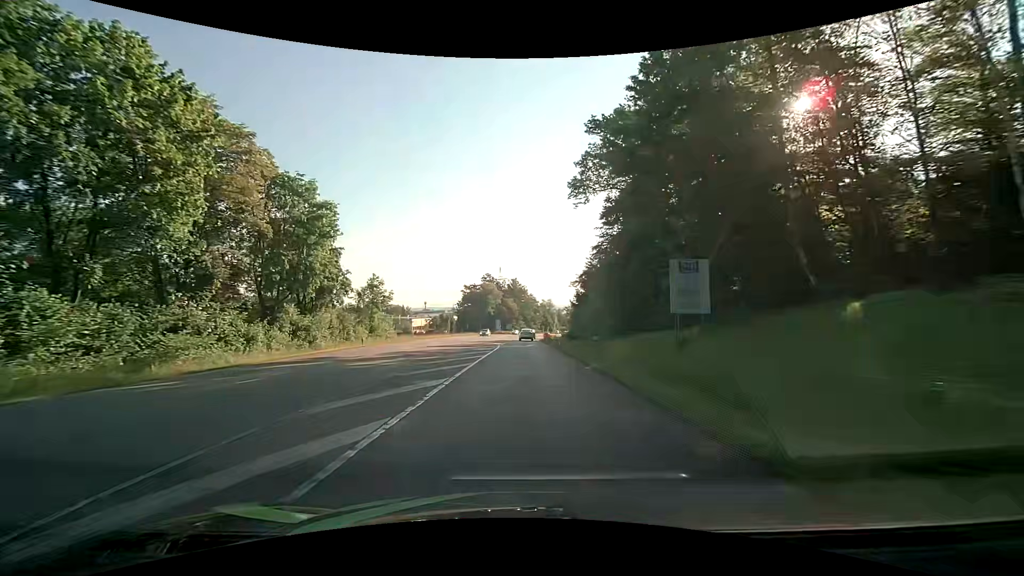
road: secondary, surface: asphalt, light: Day
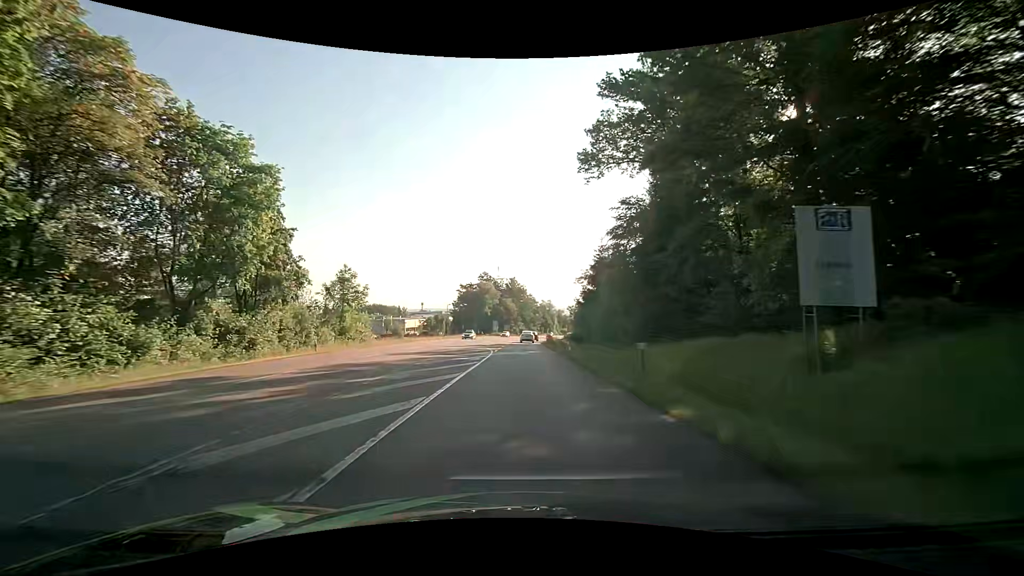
(0.0, +9.2) m; 0°
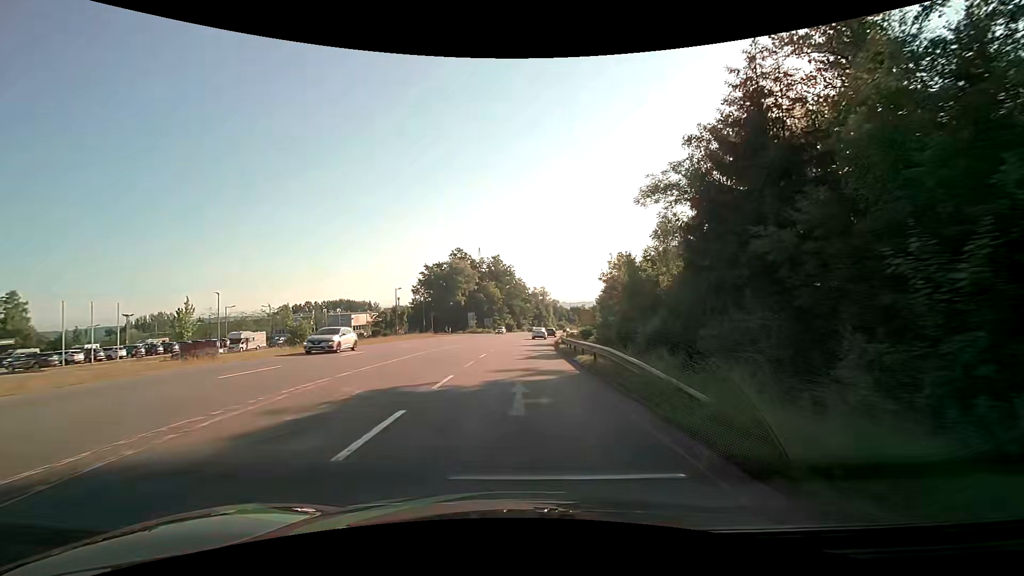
(+0.5, +46.0) m; +1°
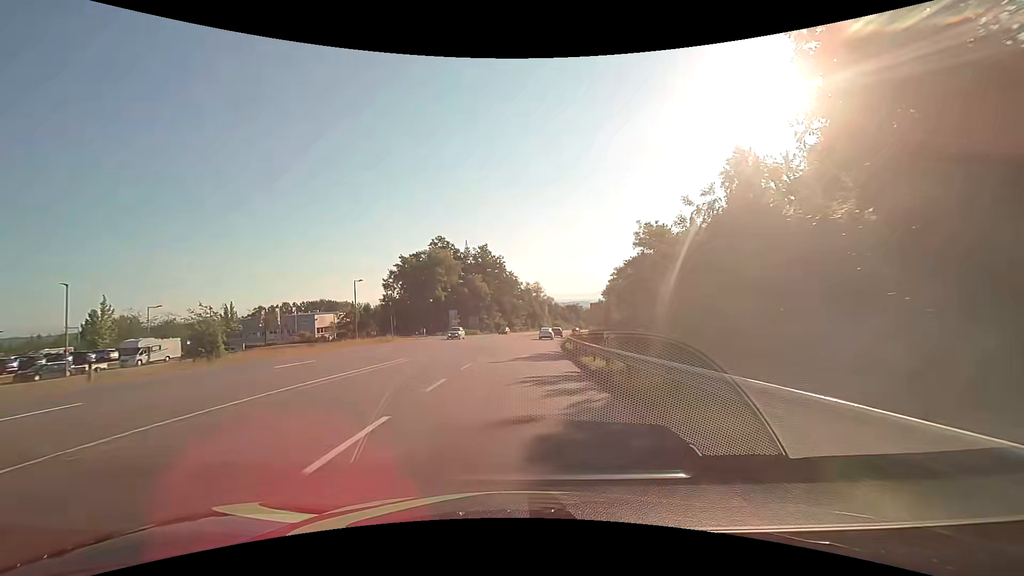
(+0.2, +18.3) m; +1°
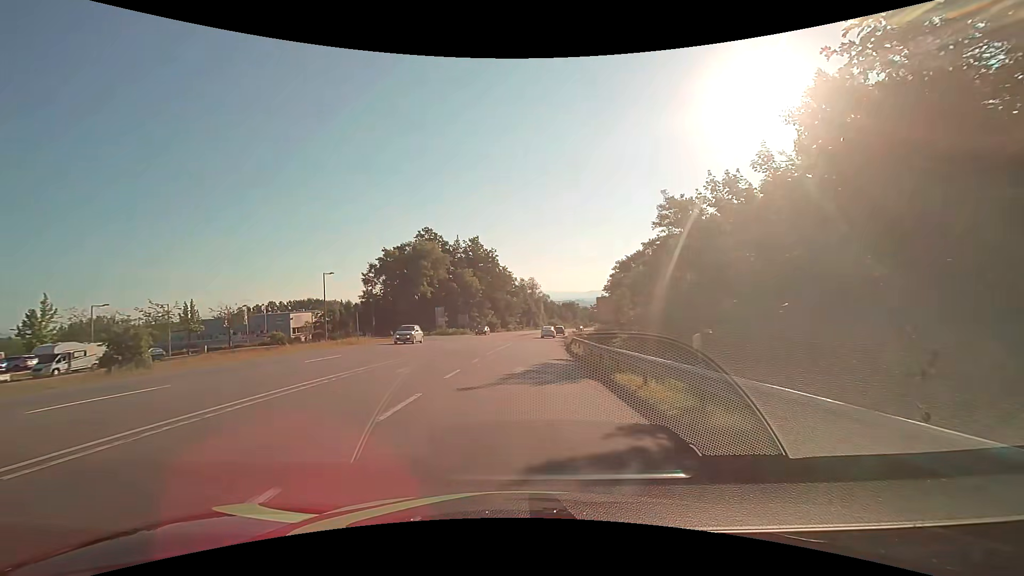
(0.0, +9.2) m; 0°
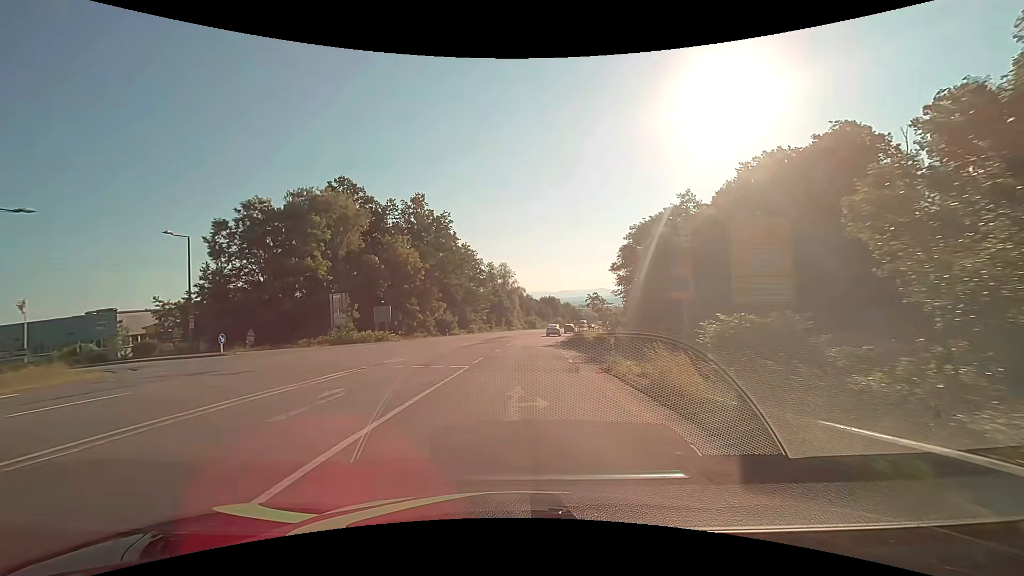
(+1.1, +36.7) m; +4°
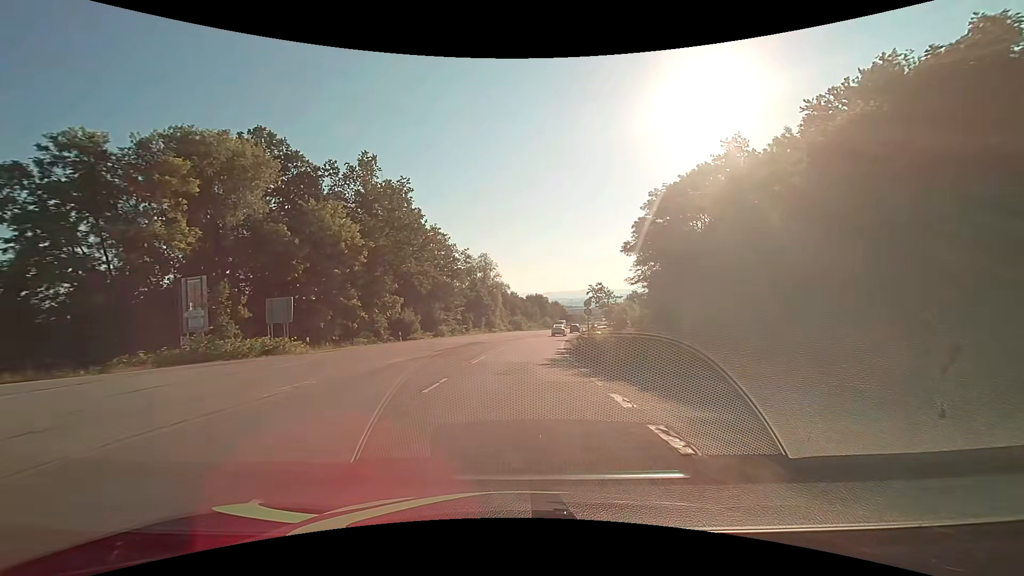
(+0.2, +18.3) m; +2°
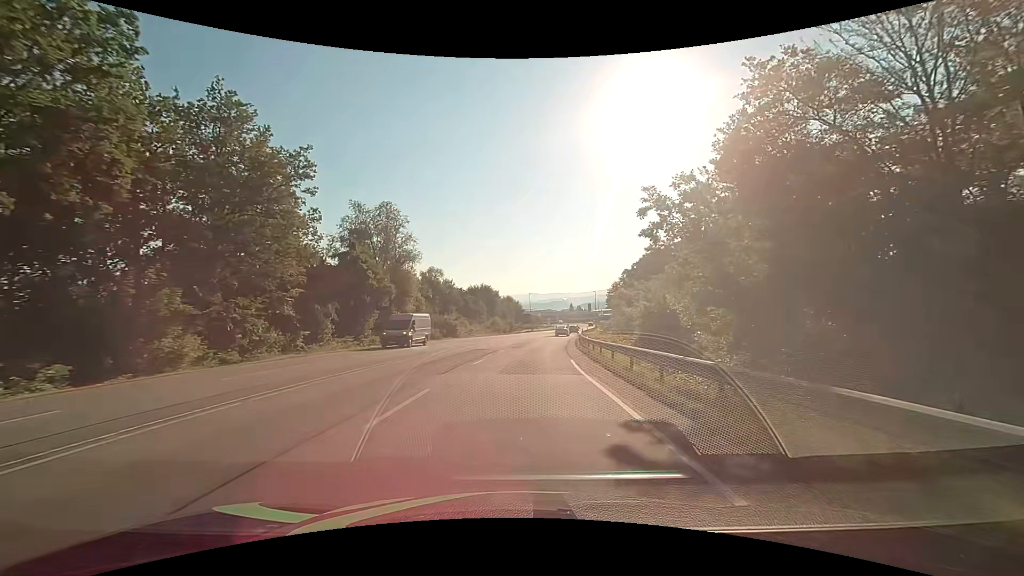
(+2.1, +45.5) m; +5°
(0, +10) (+1, +20) (+1, +30) (+2, +40) (+3, +50) (+4, +60) (+6, +70) (+7, +80) (+9, +89) (+11, +99) m
